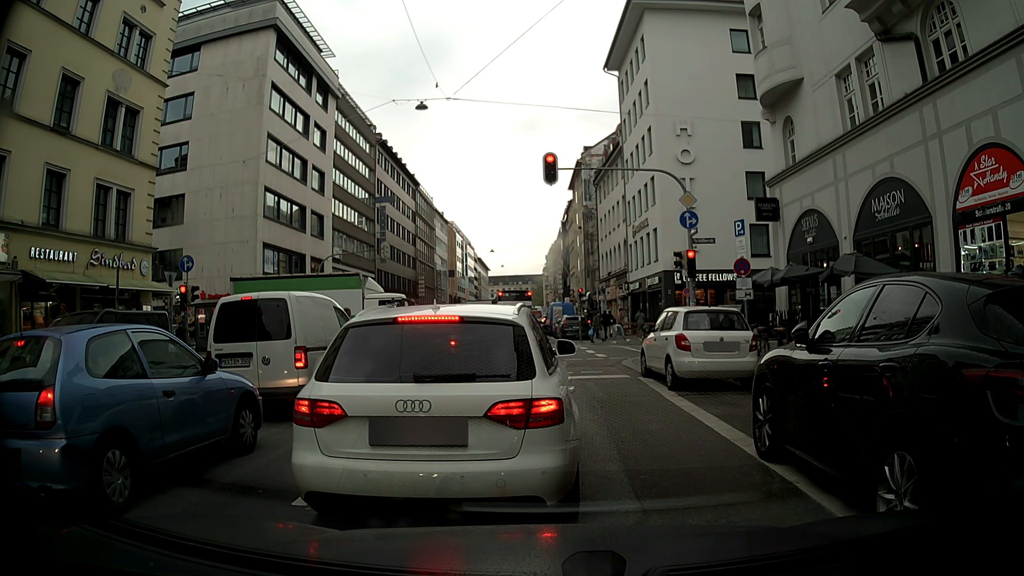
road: secondary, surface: asphalt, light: Day
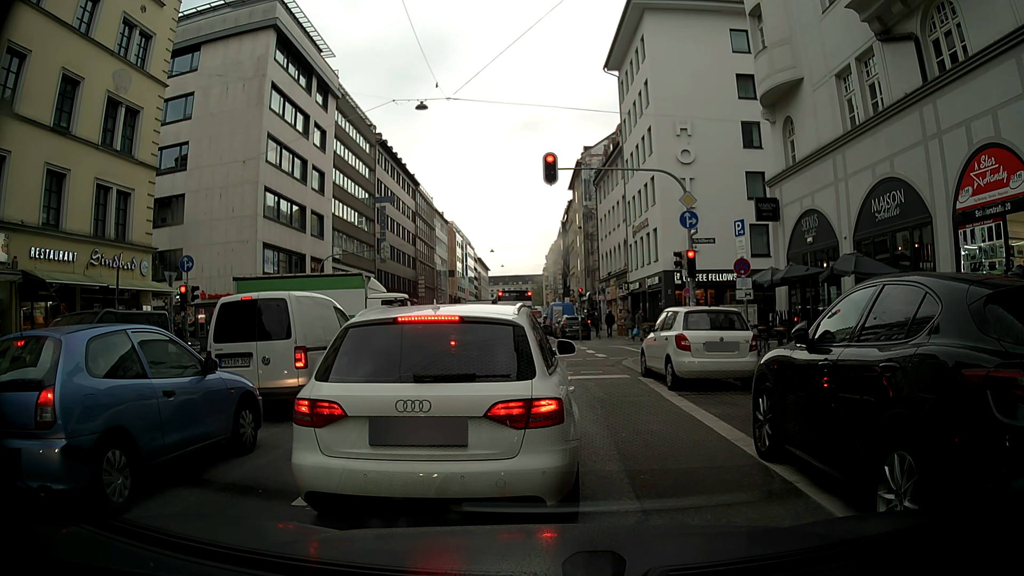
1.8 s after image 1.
(0.0, 0.0) m; 0°
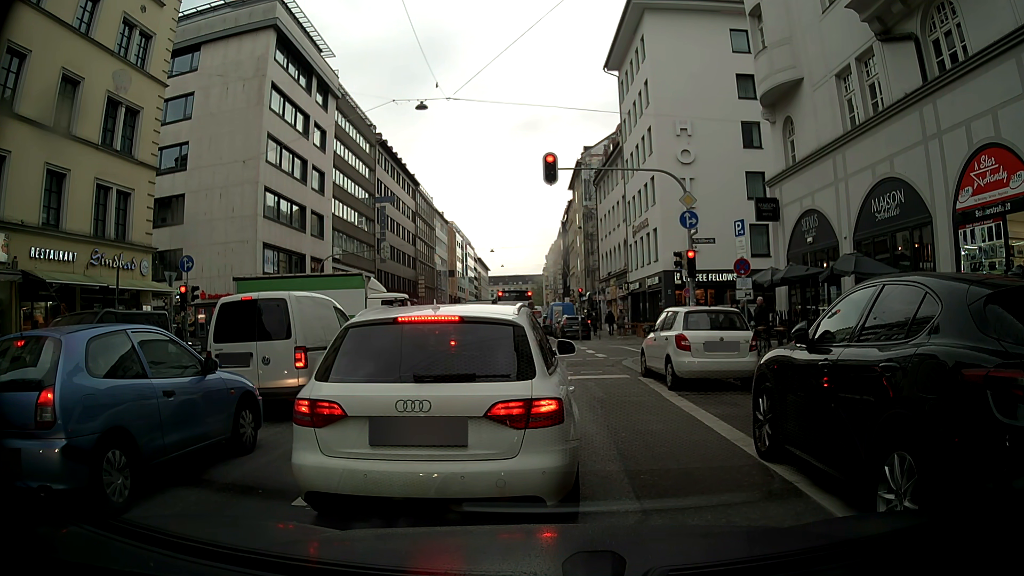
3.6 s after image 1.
(0.0, 0.0) m; 0°
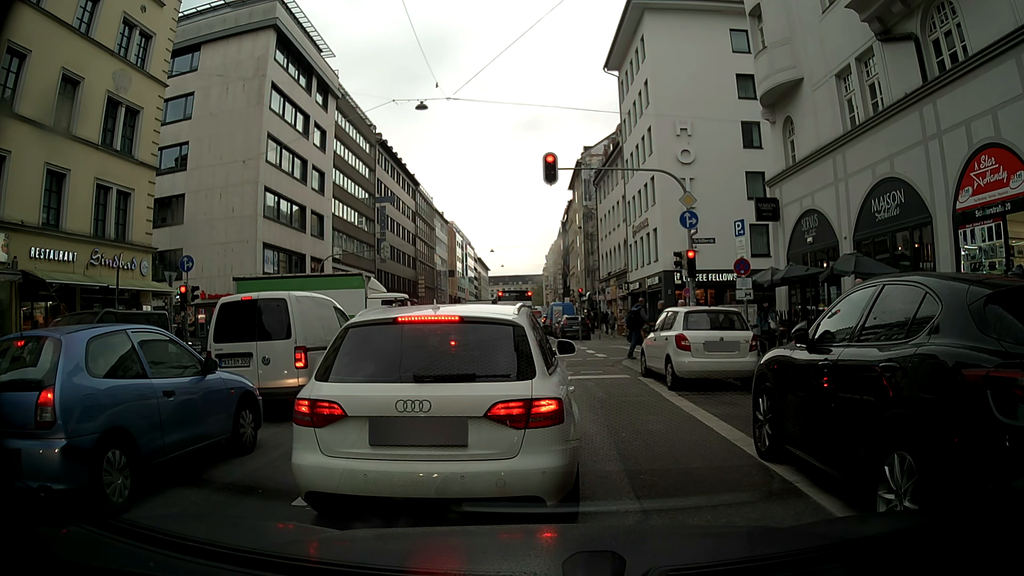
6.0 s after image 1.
(0.0, 0.0) m; 0°
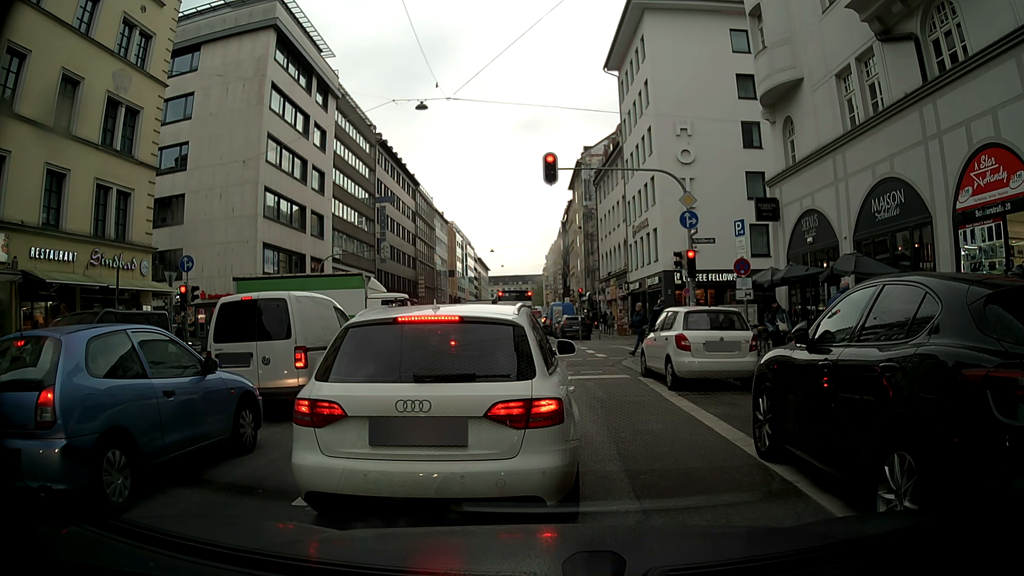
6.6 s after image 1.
(0.0, 0.0) m; 0°
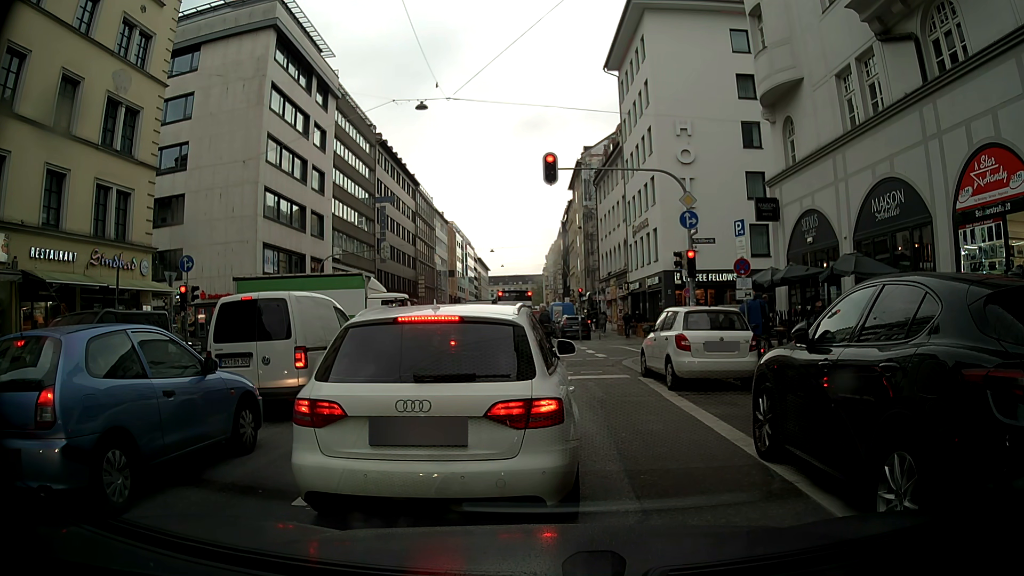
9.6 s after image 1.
(0.0, 0.0) m; 0°
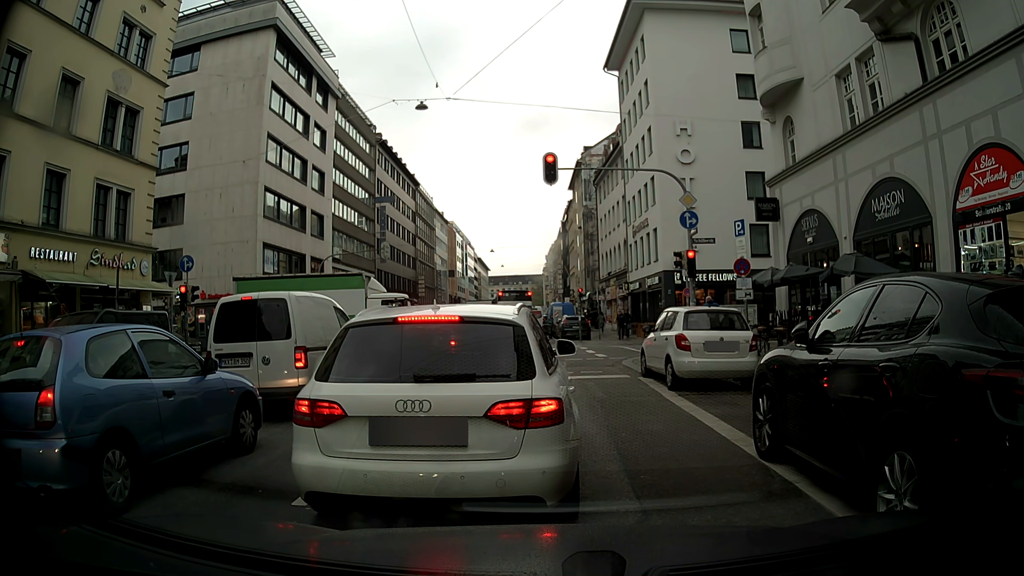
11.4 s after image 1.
(0.0, 0.0) m; 0°
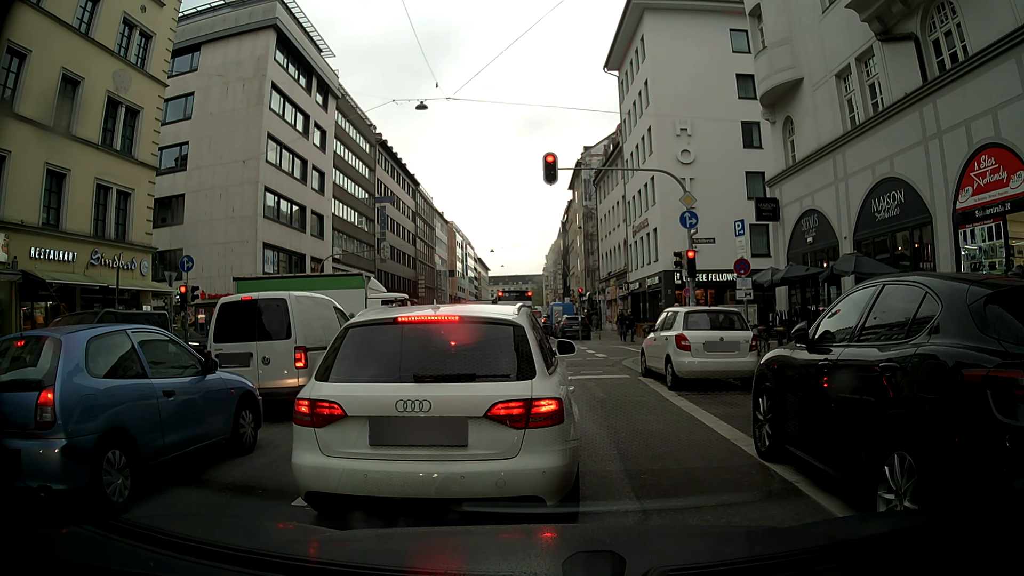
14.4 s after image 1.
(0.0, 0.0) m; 0°
